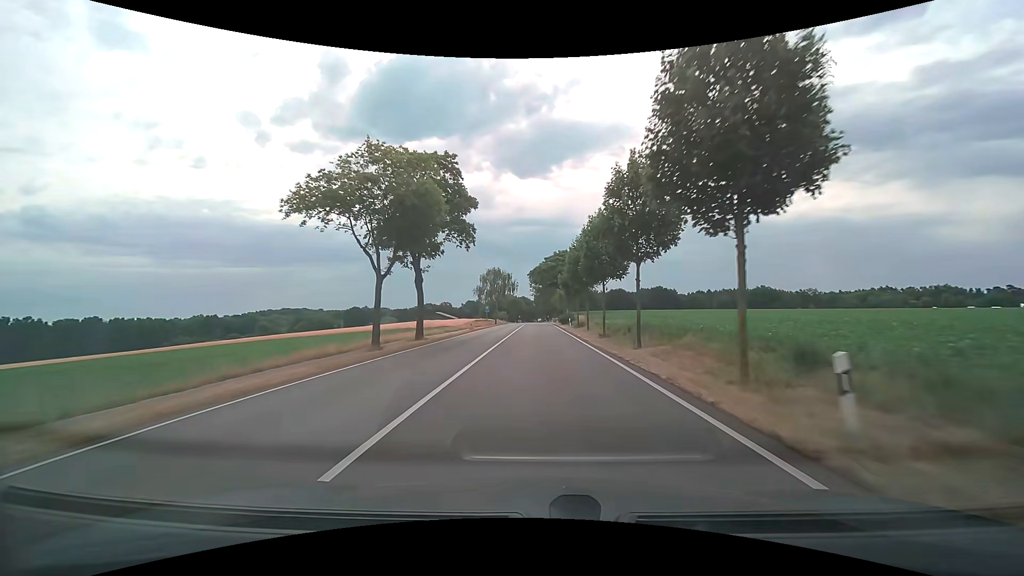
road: secondary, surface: asphalt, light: Day
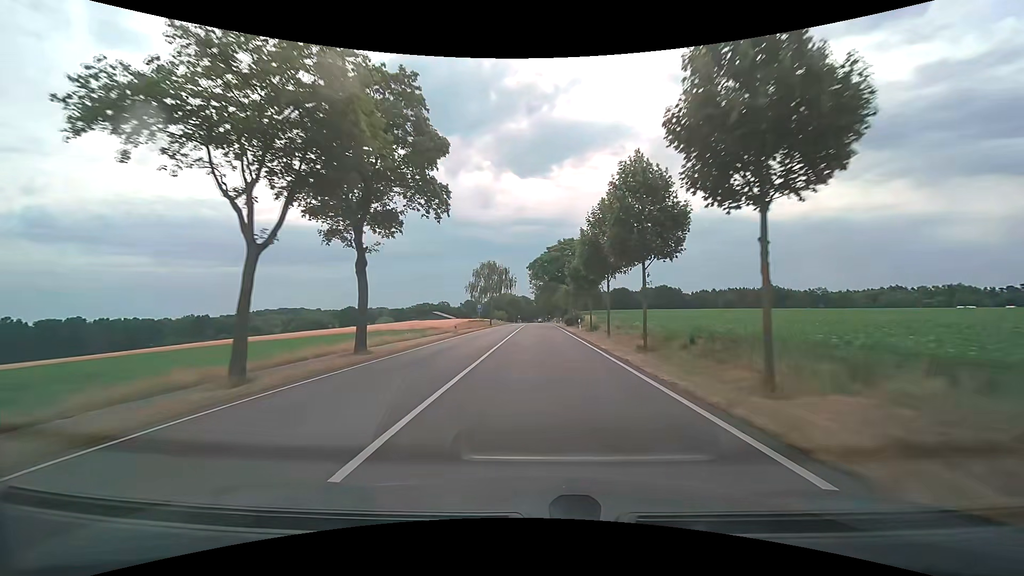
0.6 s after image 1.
(0.0, +10.8) m; 0°
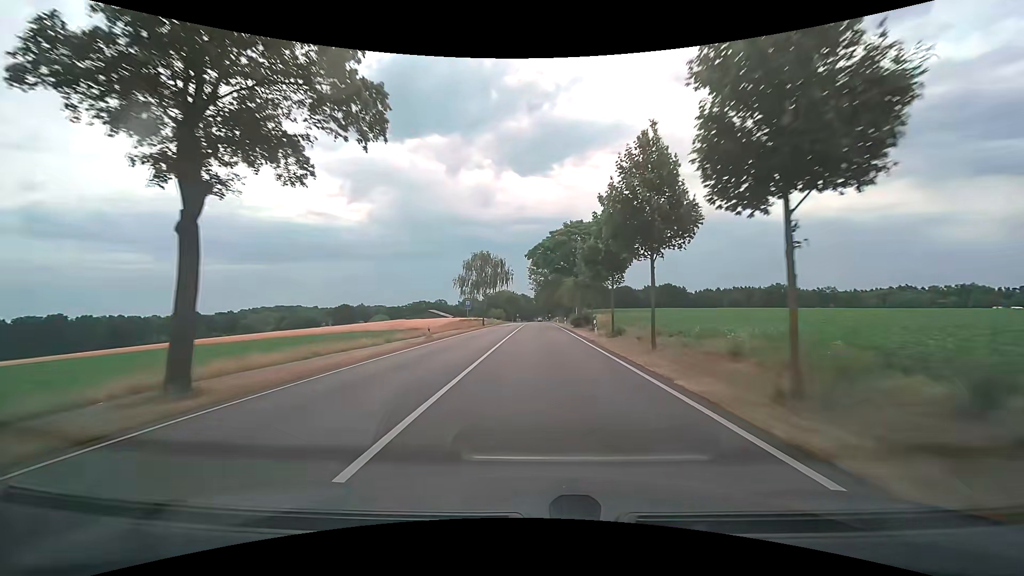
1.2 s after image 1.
(0.0, +10.7) m; 0°
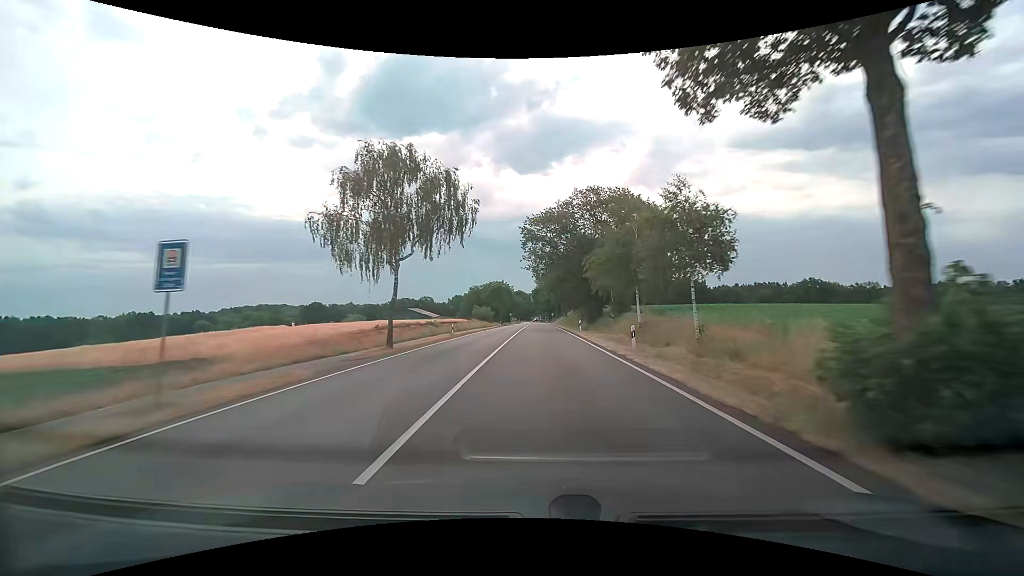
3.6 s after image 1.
(0.0, +42.5) m; 0°
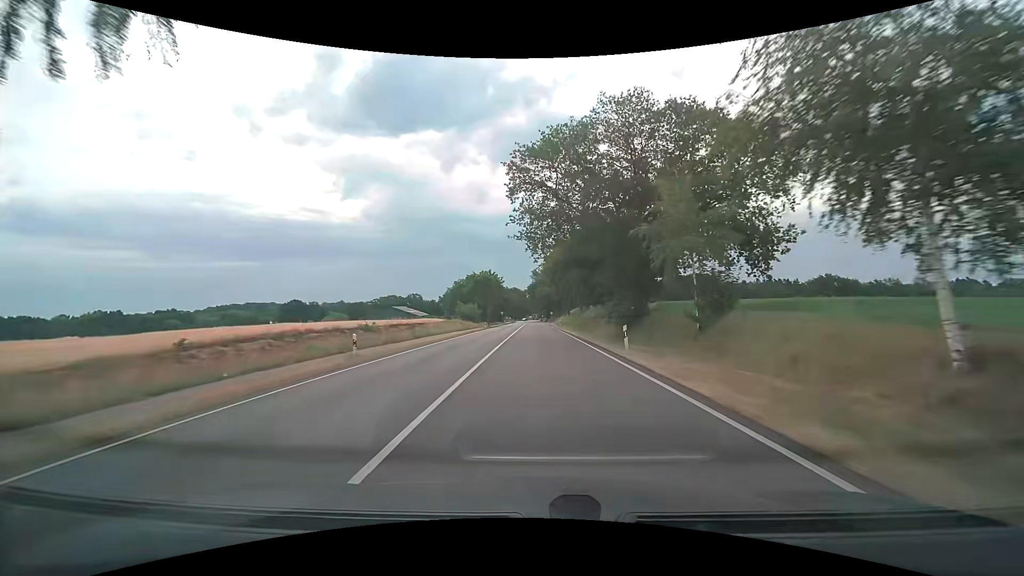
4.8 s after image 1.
(+0.1, +21.1) m; +1°
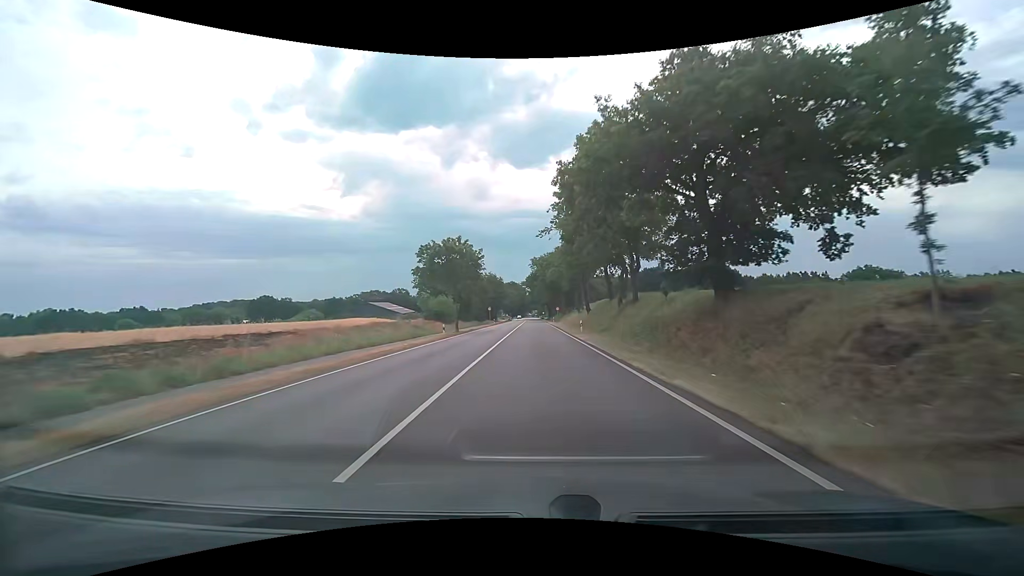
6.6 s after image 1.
(-0.2, +31.7) m; -1°
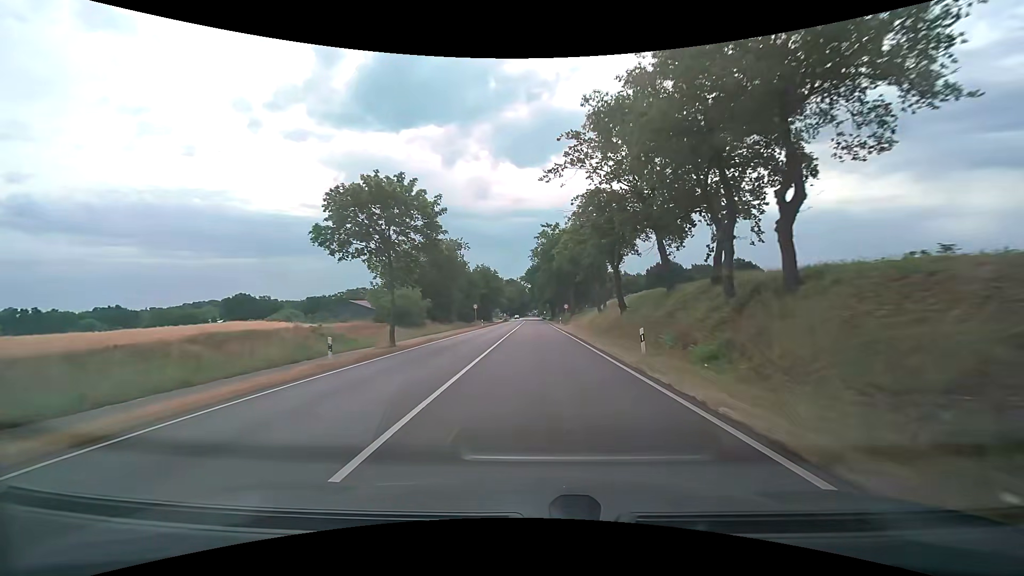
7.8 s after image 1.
(0.0, +21.3) m; 0°
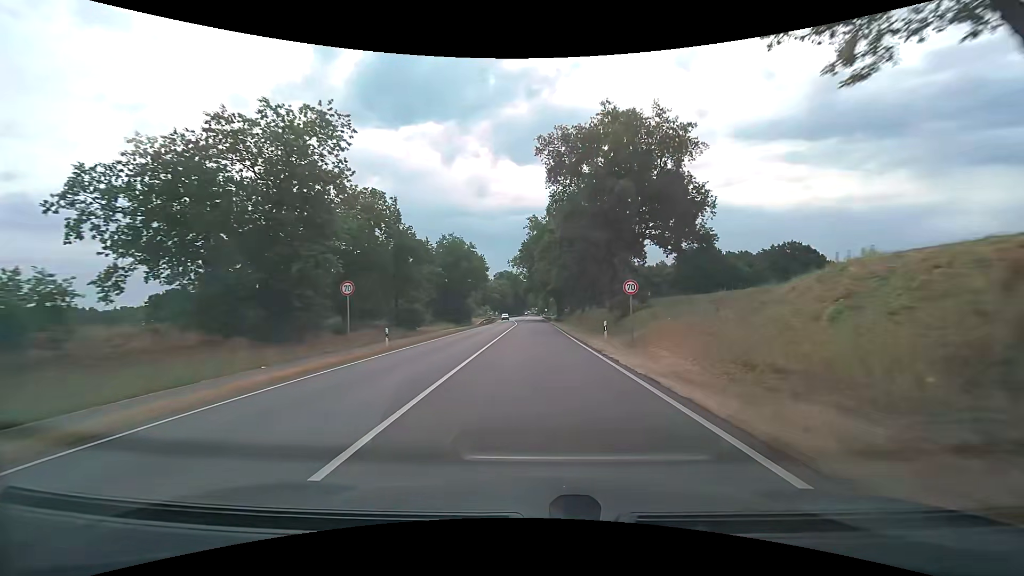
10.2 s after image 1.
(+0.3, +43.1) m; +1°
(0, +10) (0, +20) (0, +30) (0, +40) (0, +50) (0, +60) (0, +70) (0, +80) (0, +90) (0, +100) m
